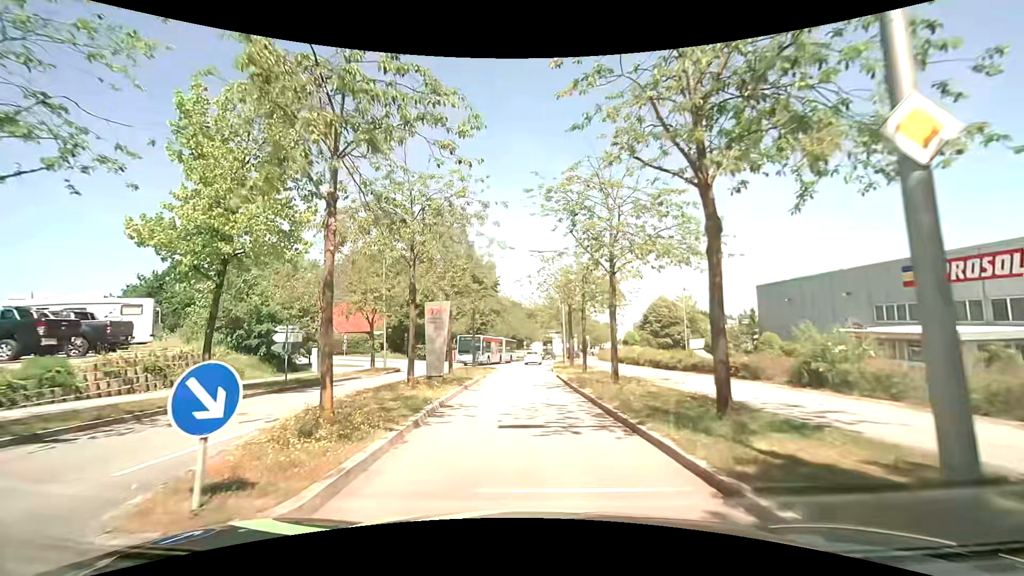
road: residential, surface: asphalt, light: Day
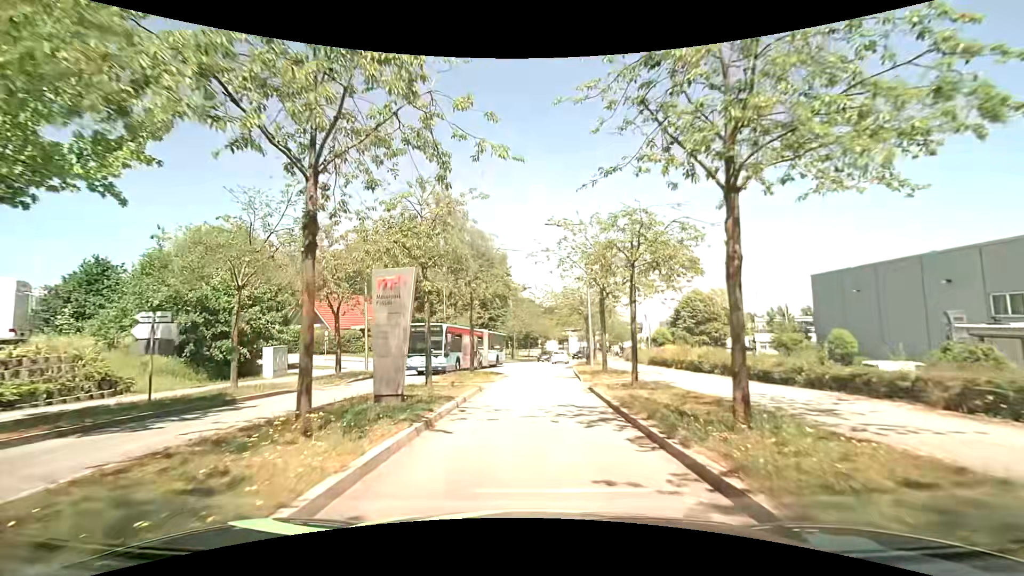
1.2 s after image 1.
(0.0, +8.3) m; -1°
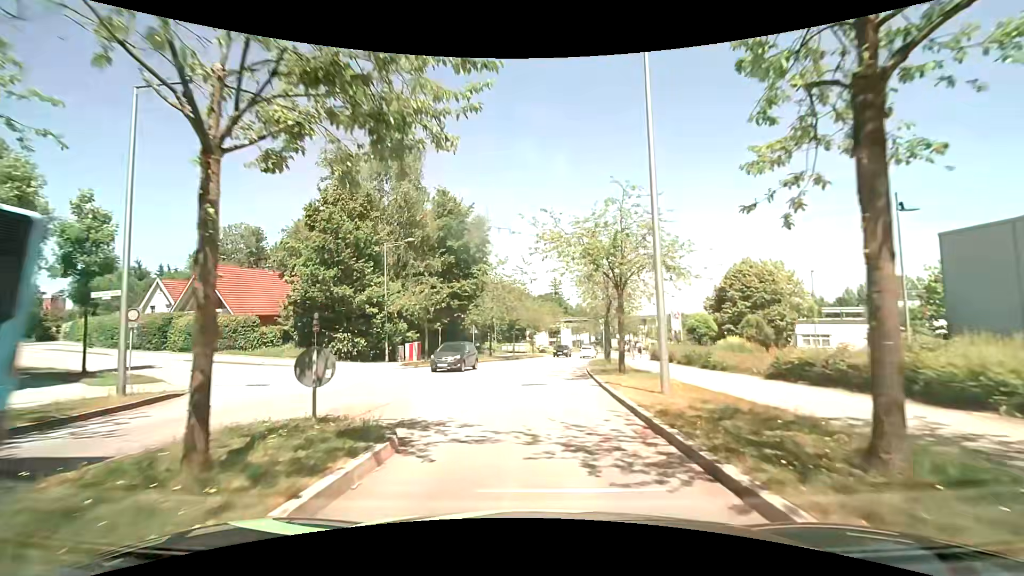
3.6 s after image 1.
(+0.2, +18.8) m; +2°
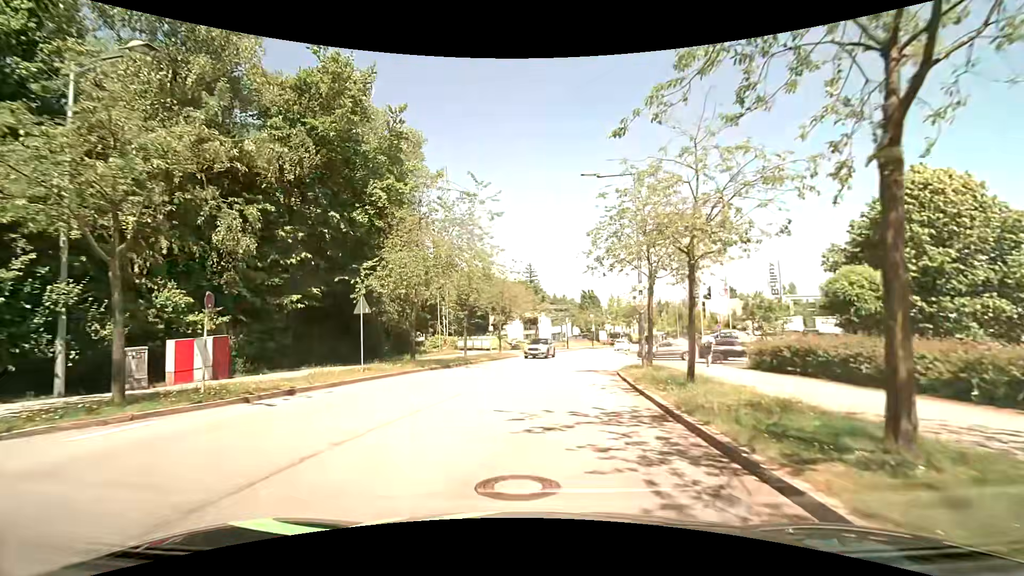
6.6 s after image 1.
(+0.4, +23.5) m; +3°
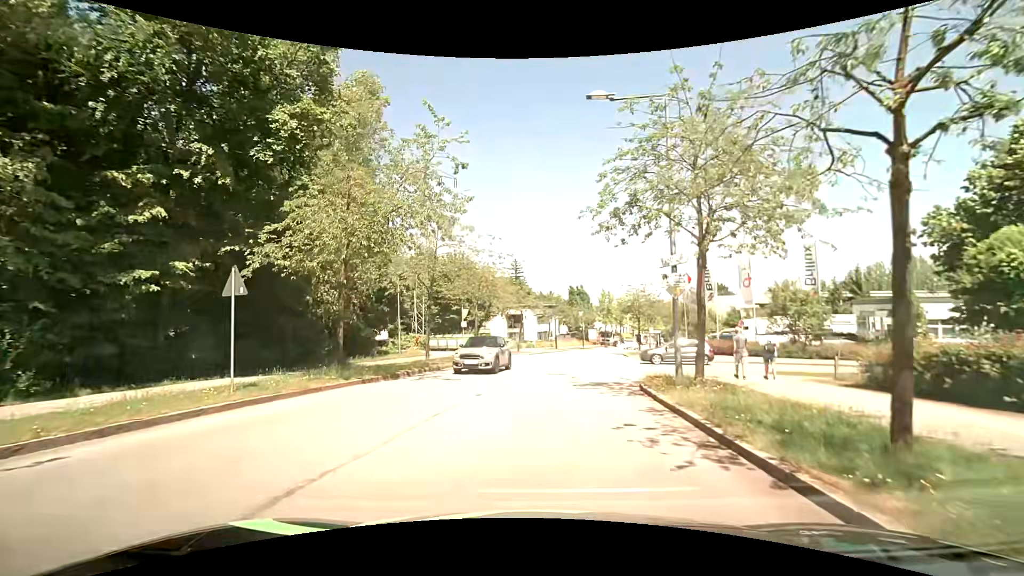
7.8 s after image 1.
(+0.1, +7.3) m; +1°
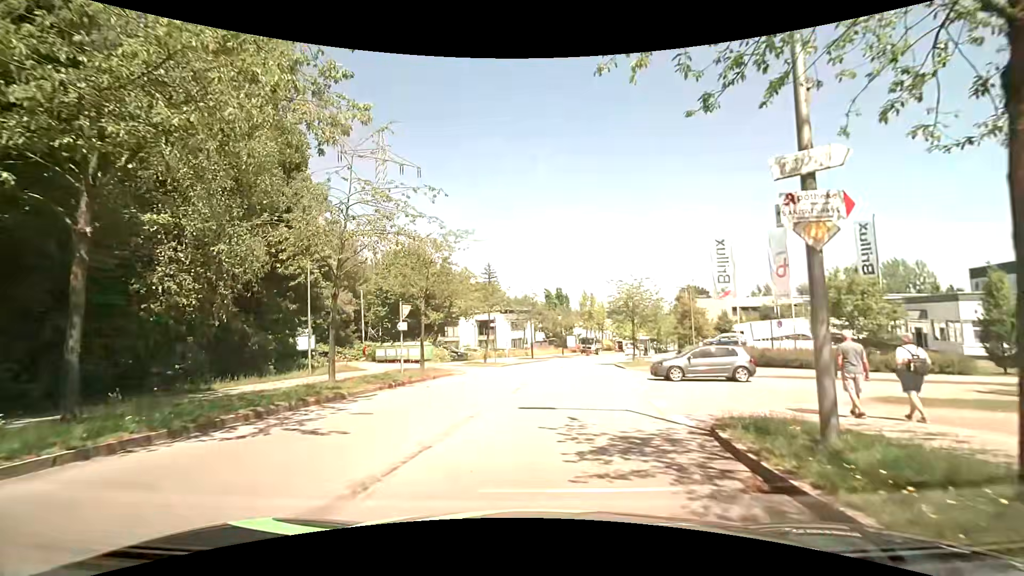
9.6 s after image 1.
(+0.3, +9.0) m; +3°
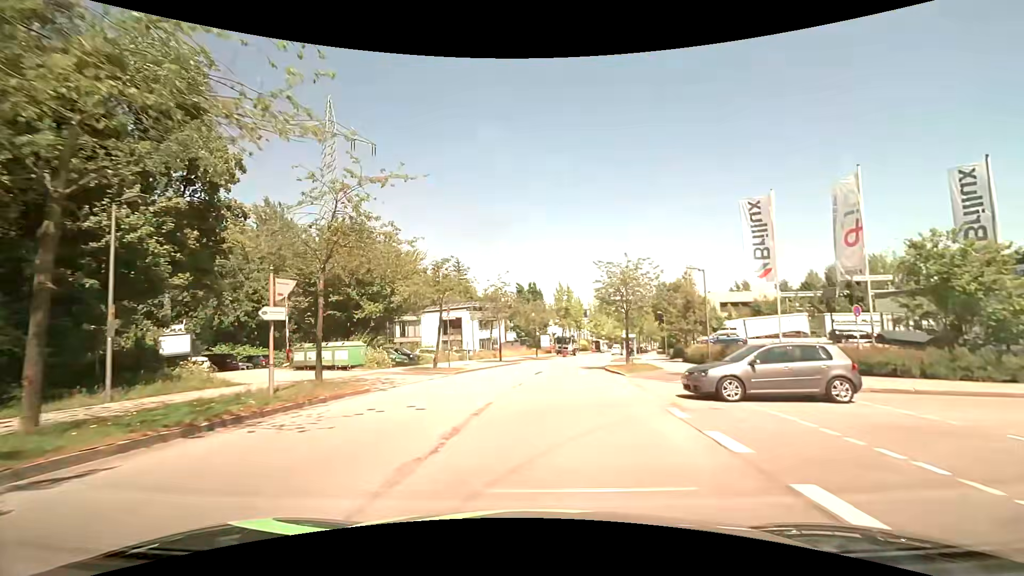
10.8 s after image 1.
(+0.2, +9.0) m; +3°
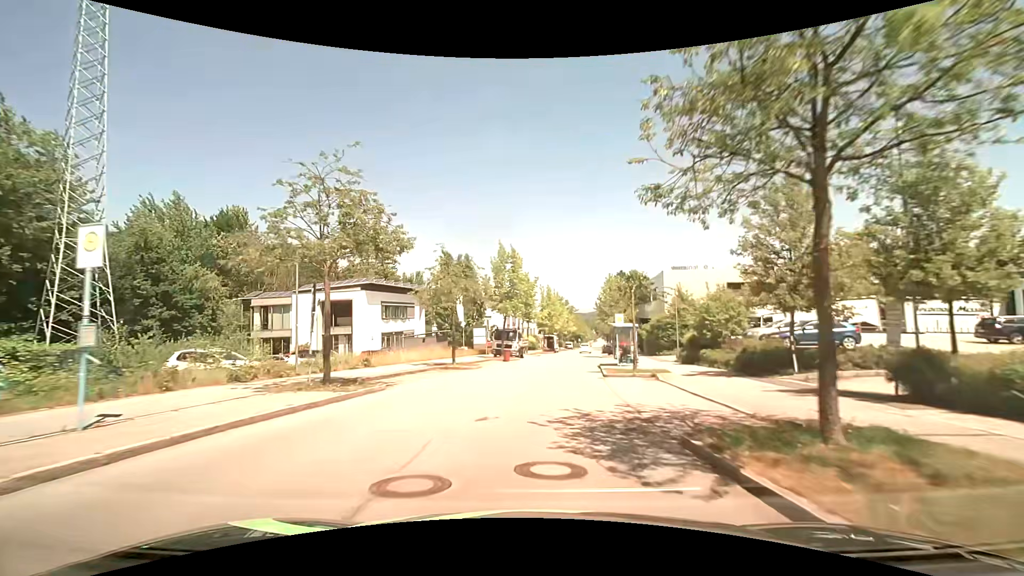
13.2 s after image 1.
(+1.5, +25.5) m; +6°
(0, +10) (+1, +20) (+2, +30) (+3, +40) (+4, +50) (+6, +60) (+7, +70) (+9, +79) (+10, +89) (+12, +99) m
